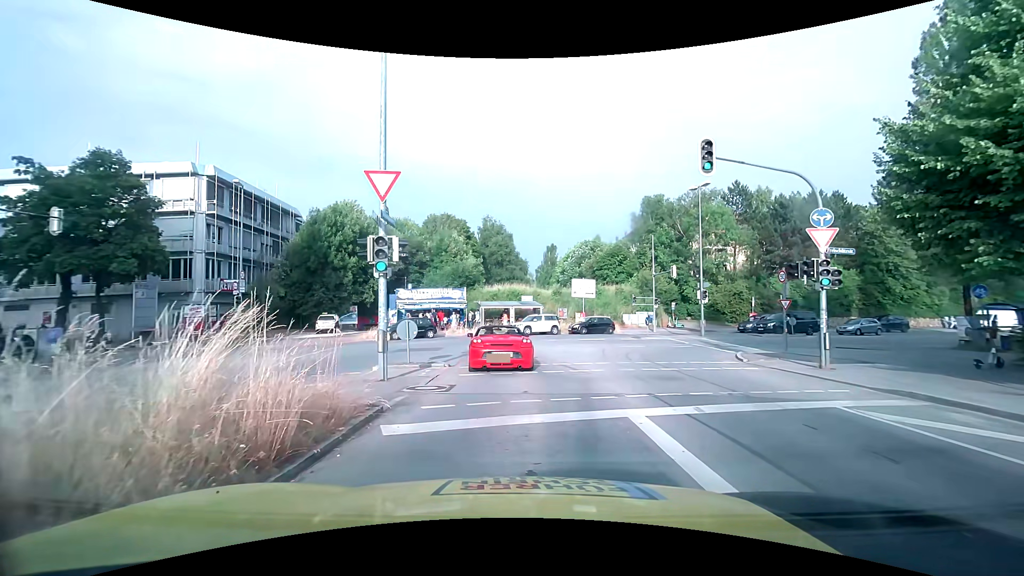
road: secondary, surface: asphalt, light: Day
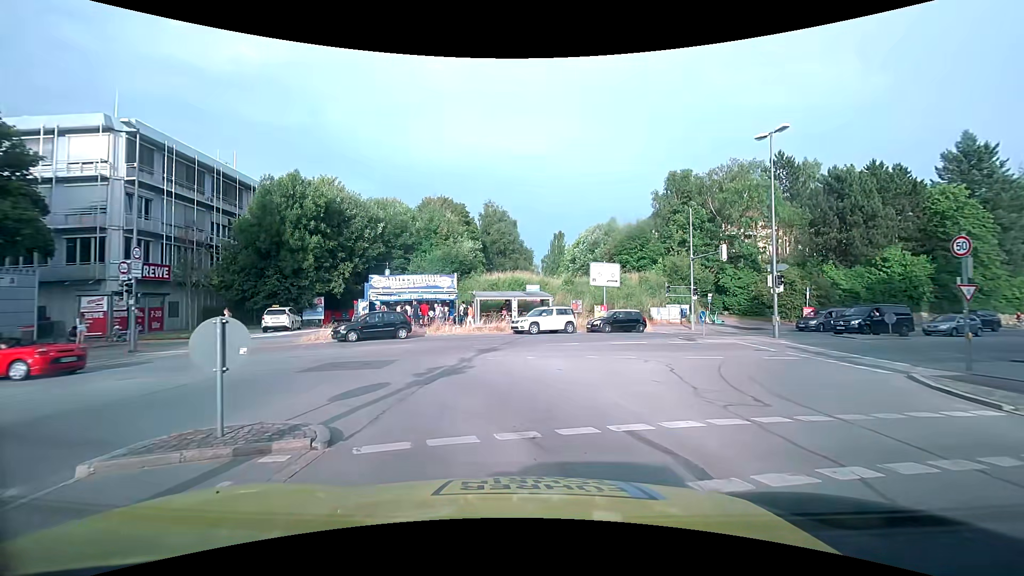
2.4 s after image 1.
(-0.1, +9.4) m; -1°
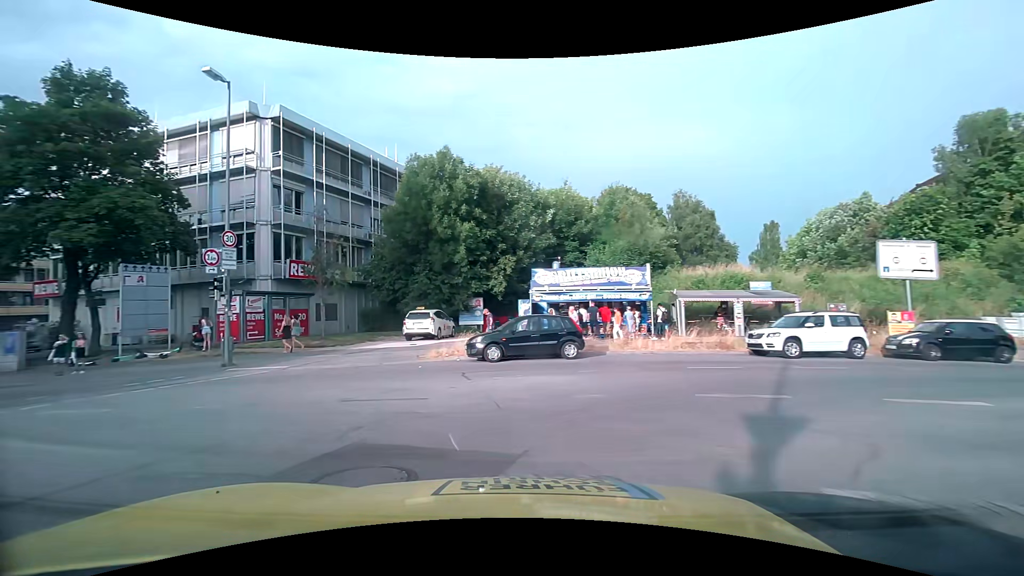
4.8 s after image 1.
(-1.0, +9.8) m; -21°
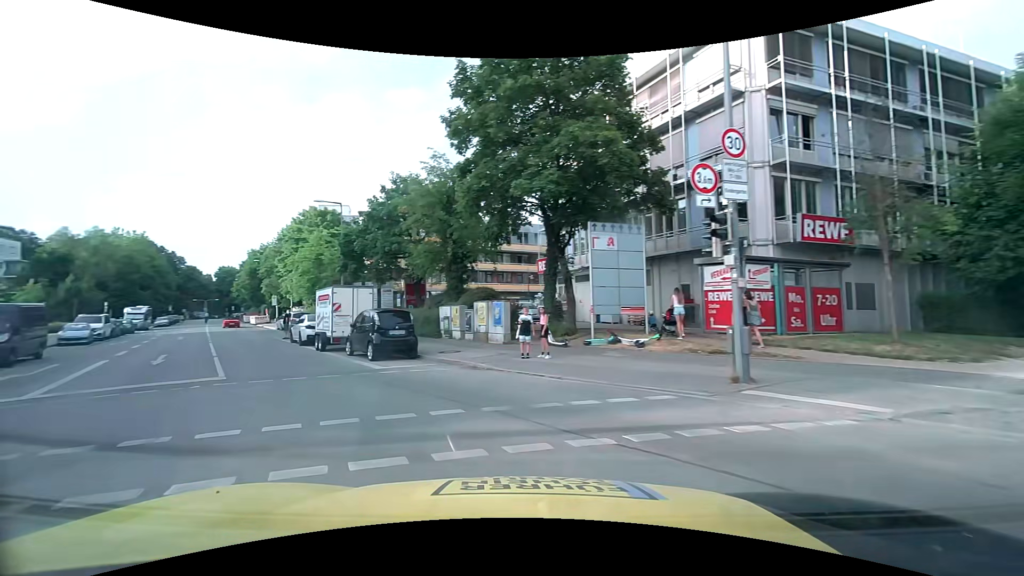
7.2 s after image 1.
(-4.2, +9.2) m; -49°
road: tertiary
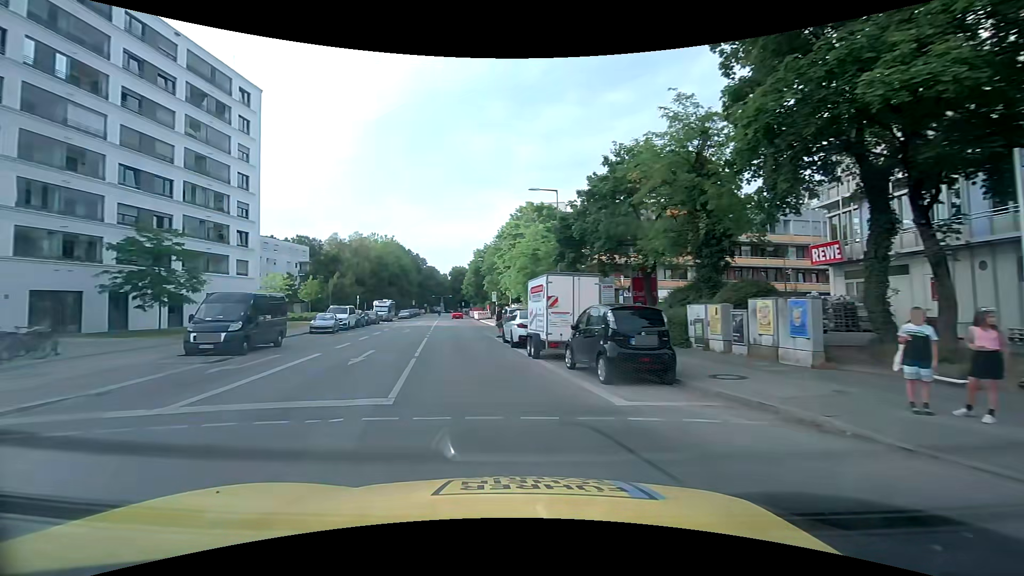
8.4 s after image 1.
(-1.2, +5.6) m; -25°
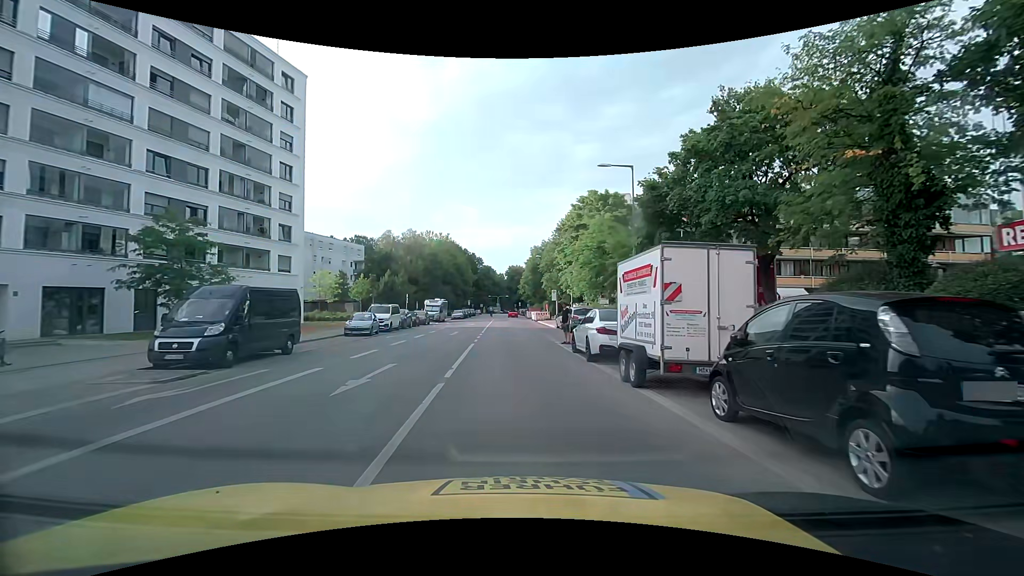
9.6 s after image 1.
(-0.4, +5.8) m; -6°
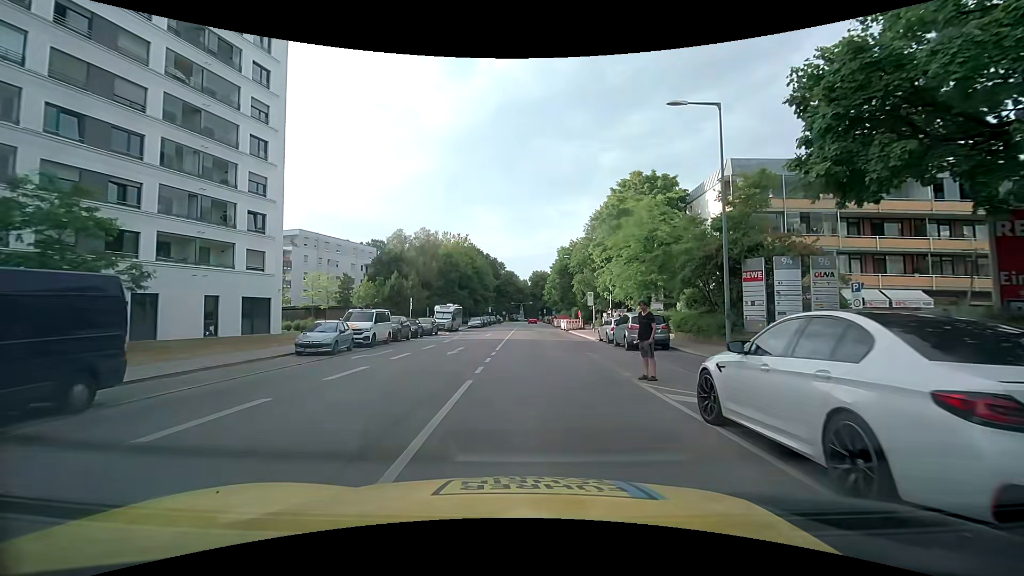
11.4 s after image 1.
(-0.3, +10.1) m; -3°
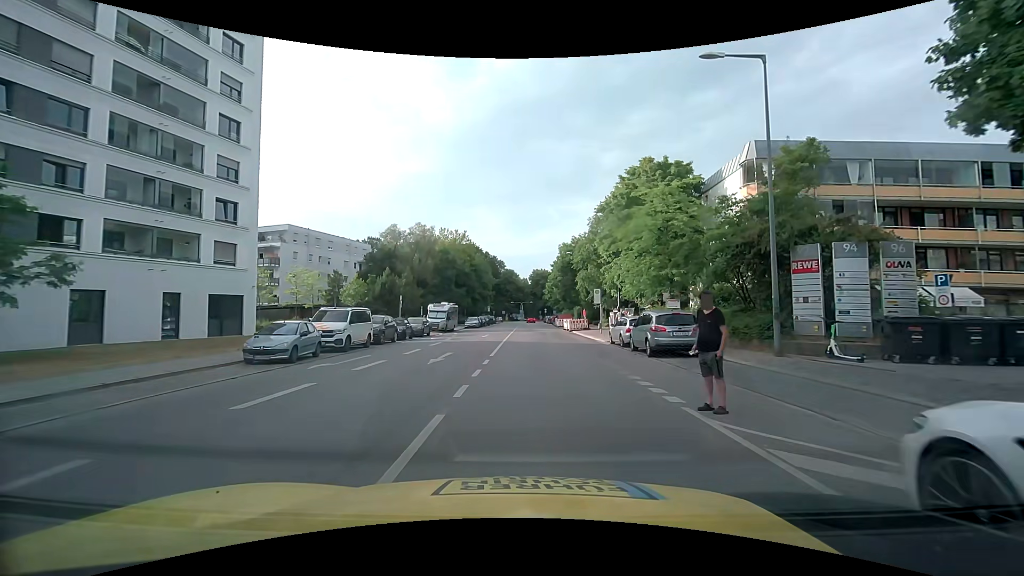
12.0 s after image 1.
(0.0, +3.9) m; 0°
(0, +10) (0, +20) (0, +30) (+1, +40) (+1, +50) (+1, +60) (+1, +70) (+2, +80) (+2, +90) (+2, +100) m
